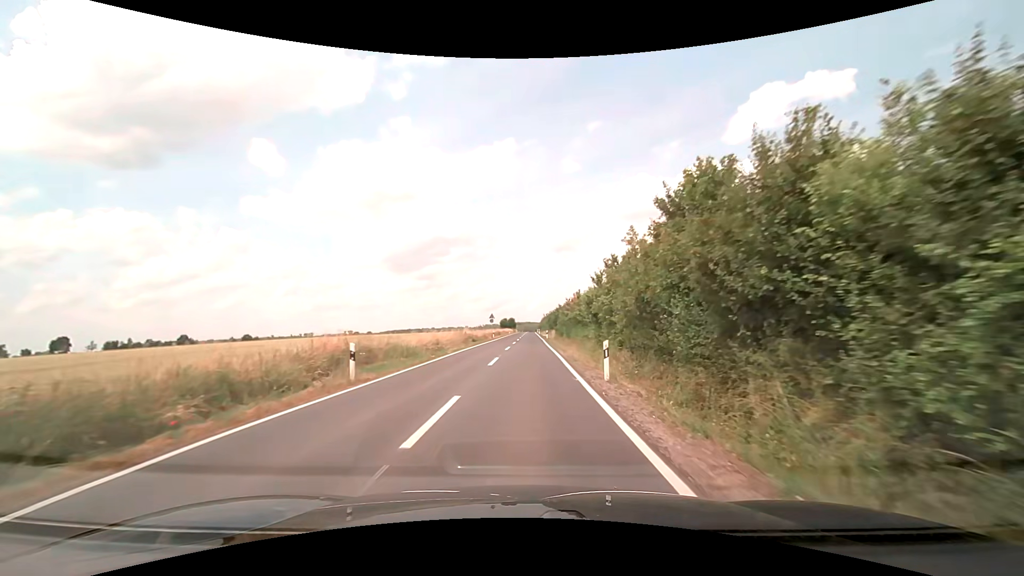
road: secondary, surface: asphalt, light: Day
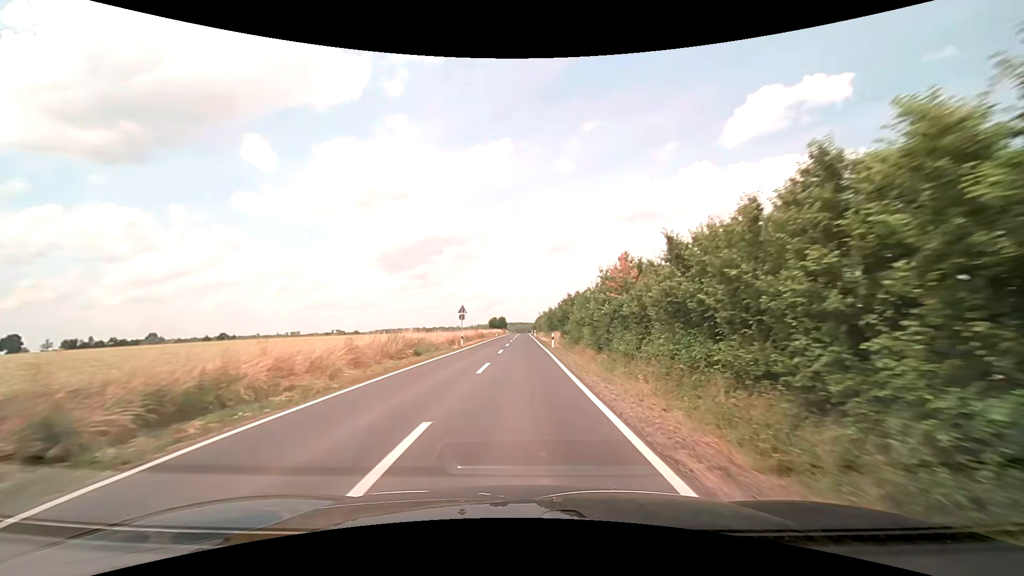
(+0.2, +27.0) m; +1°
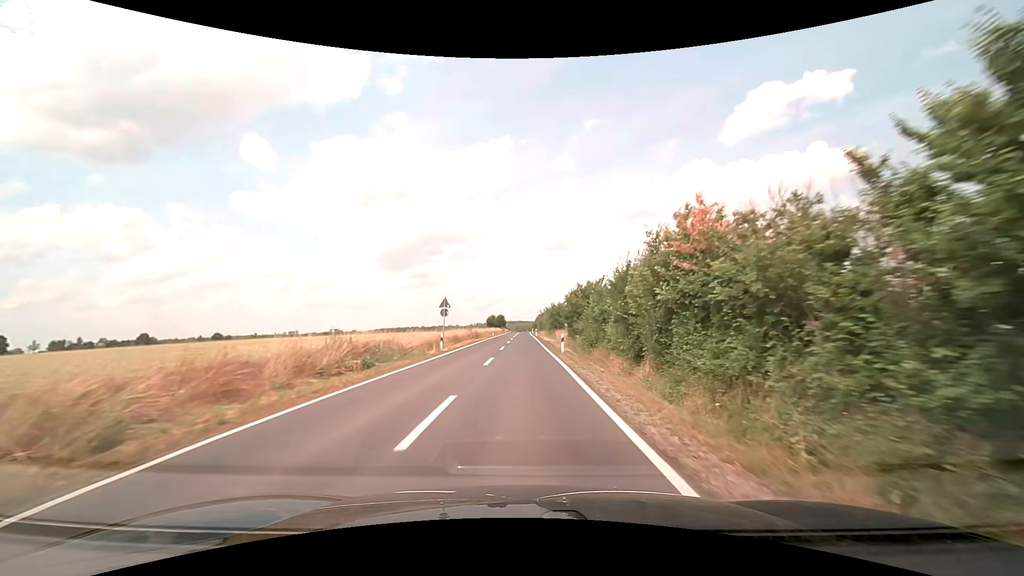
(0.0, +9.6) m; 0°
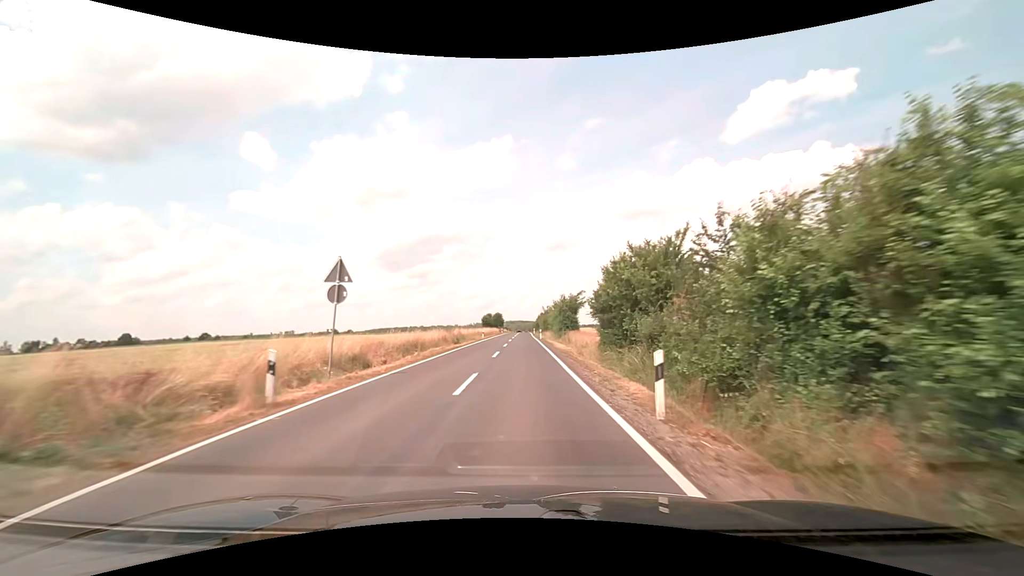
(0.0, +19.8) m; 0°
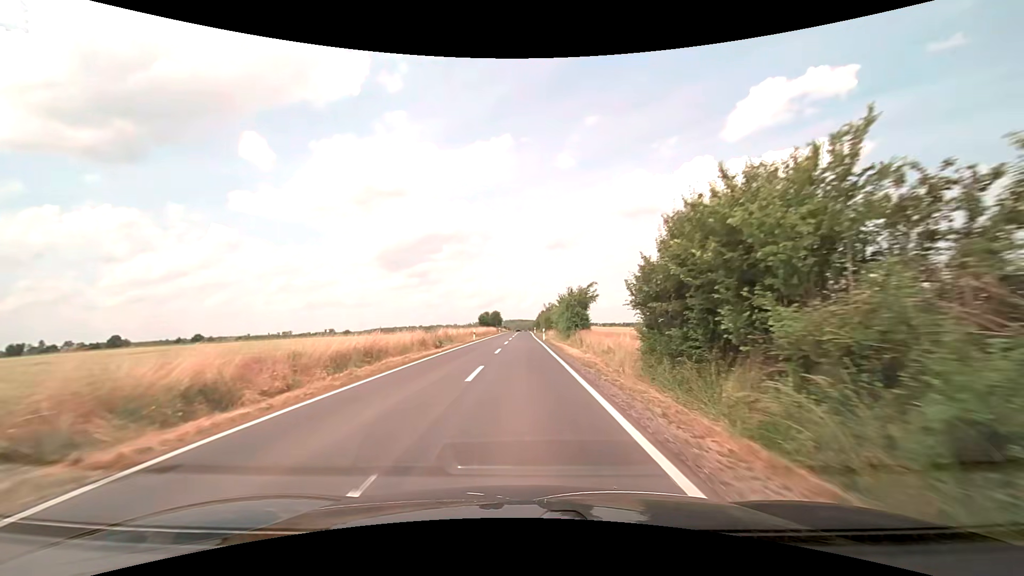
(0.0, +10.1) m; 0°
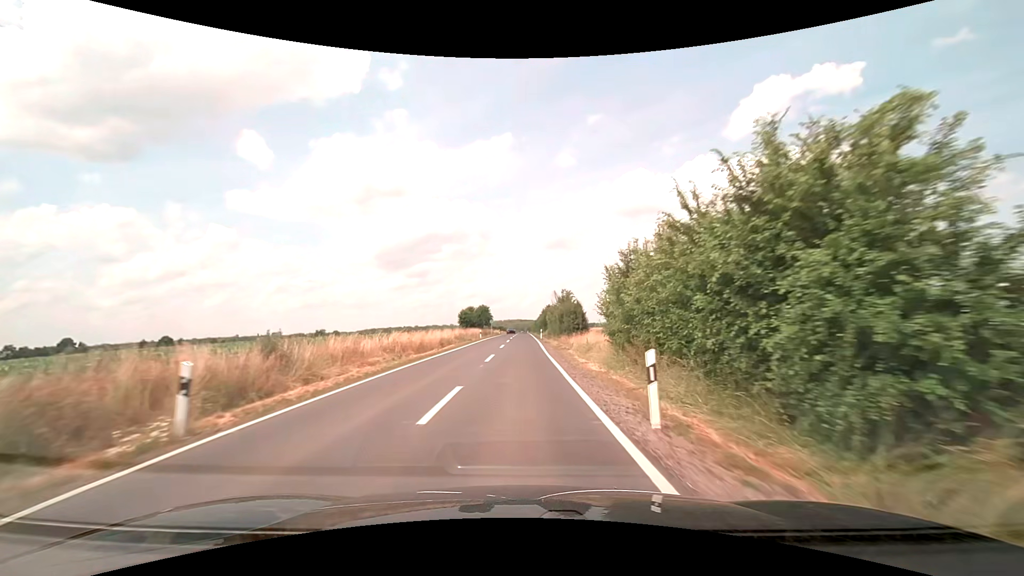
(+0.1, +41.2) m; 0°
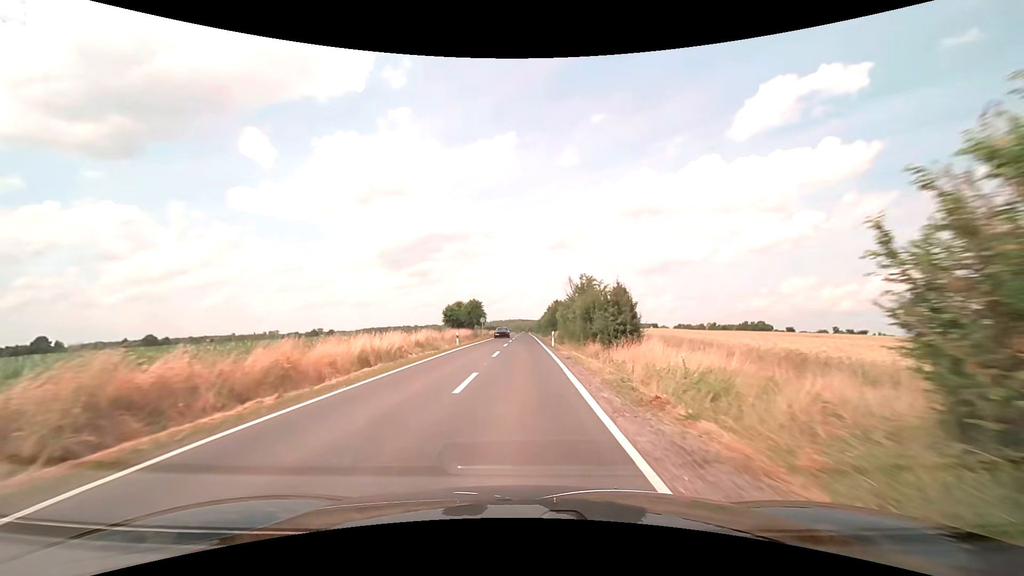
(0.0, +21.0) m; 0°
